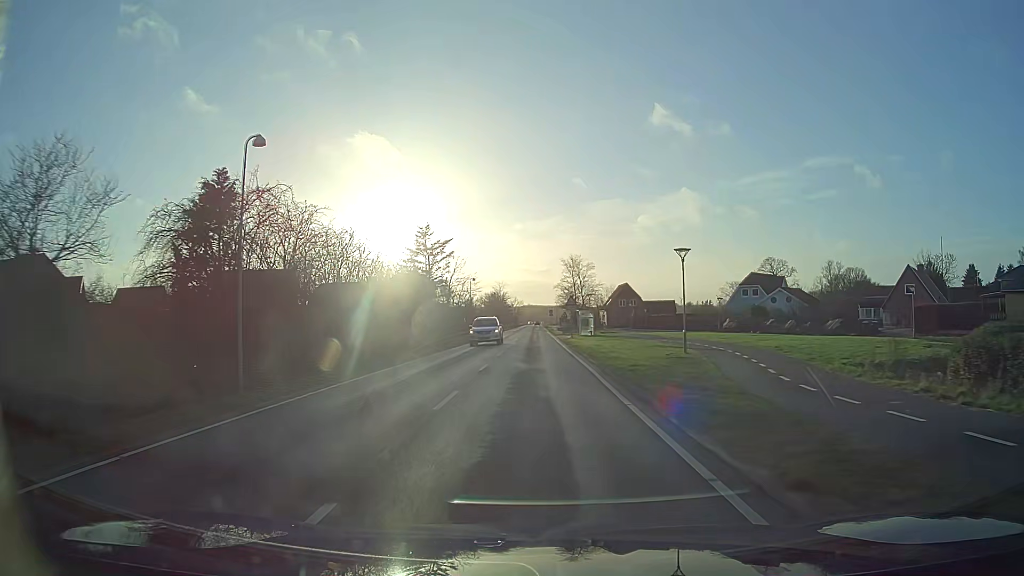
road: tertiary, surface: asphalt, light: Day
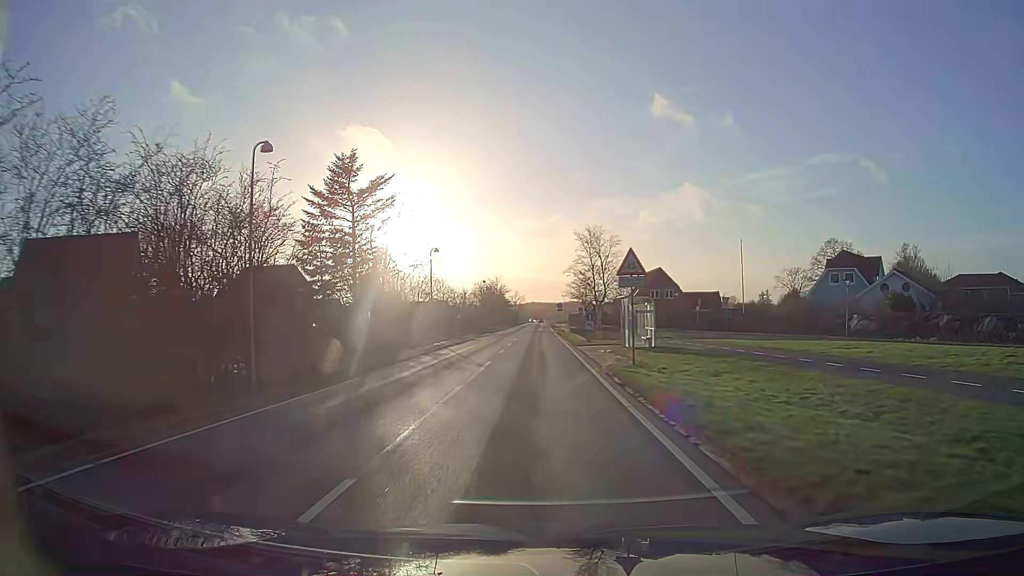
(+0.1, +31.0) m; 0°
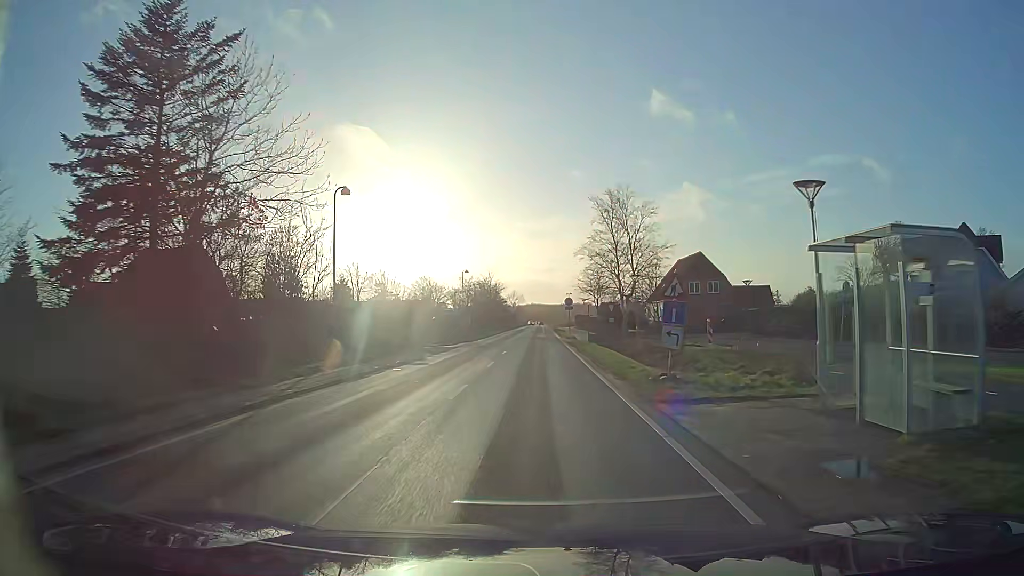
(0.0, +23.3) m; 0°
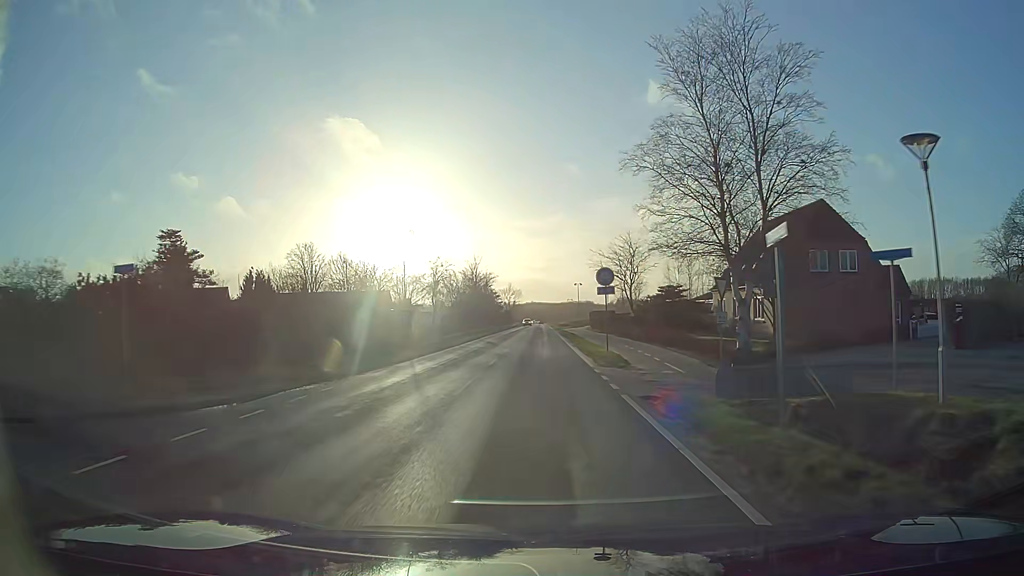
(0.0, +31.3) m; 0°
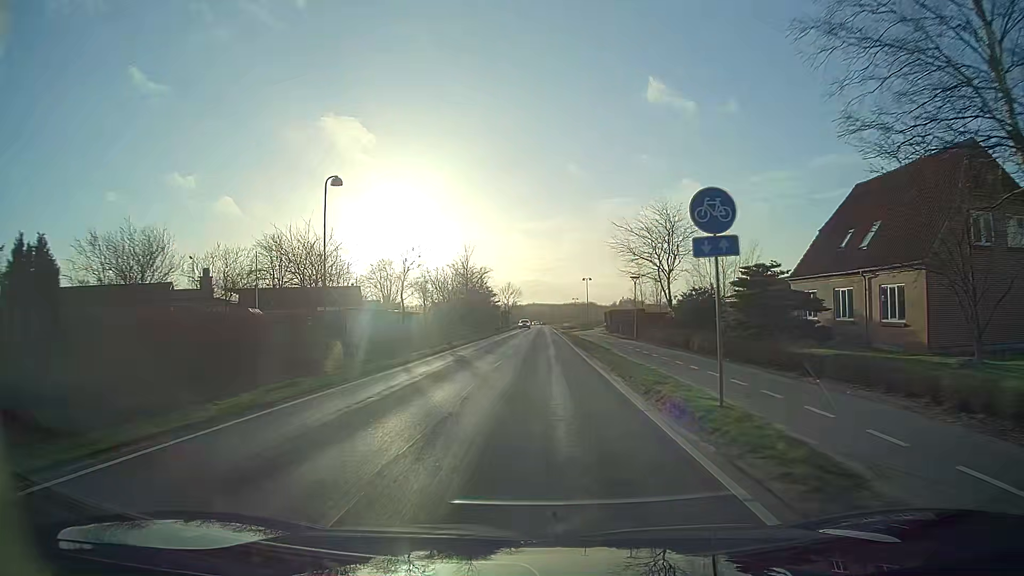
(0.0, +15.7) m; 0°
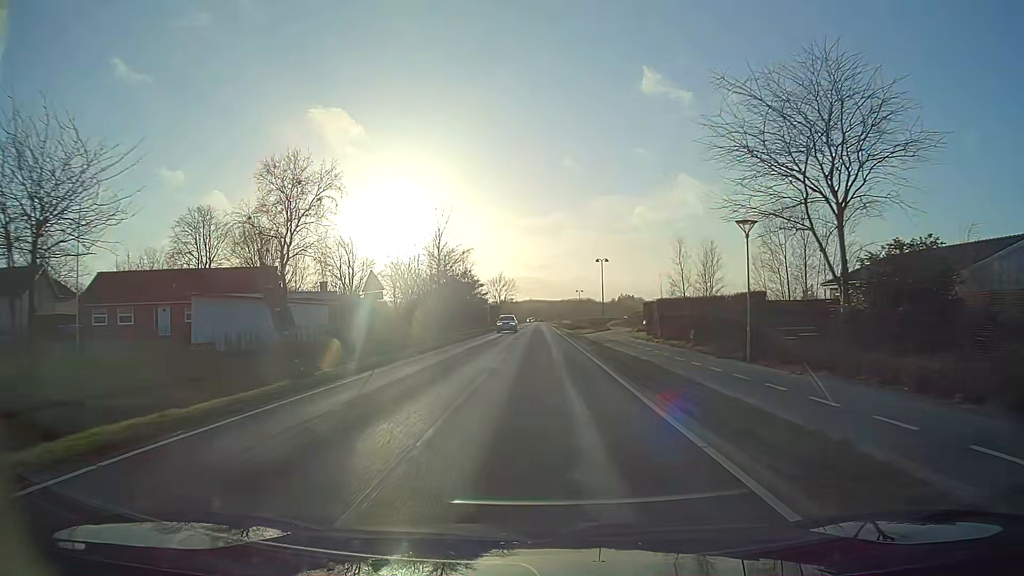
(0.0, +23.7) m; 0°
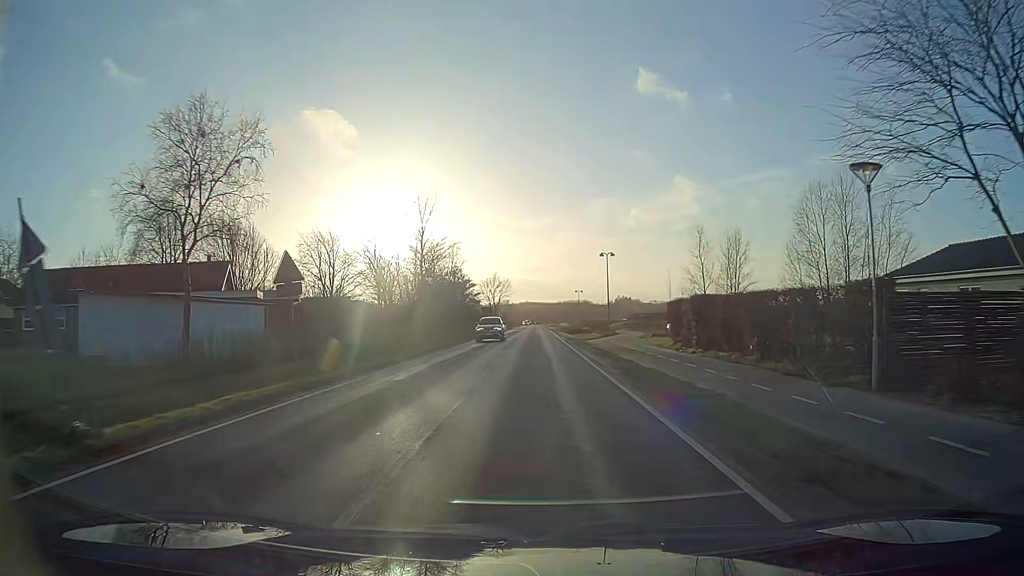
(0.0, +7.9) m; 0°
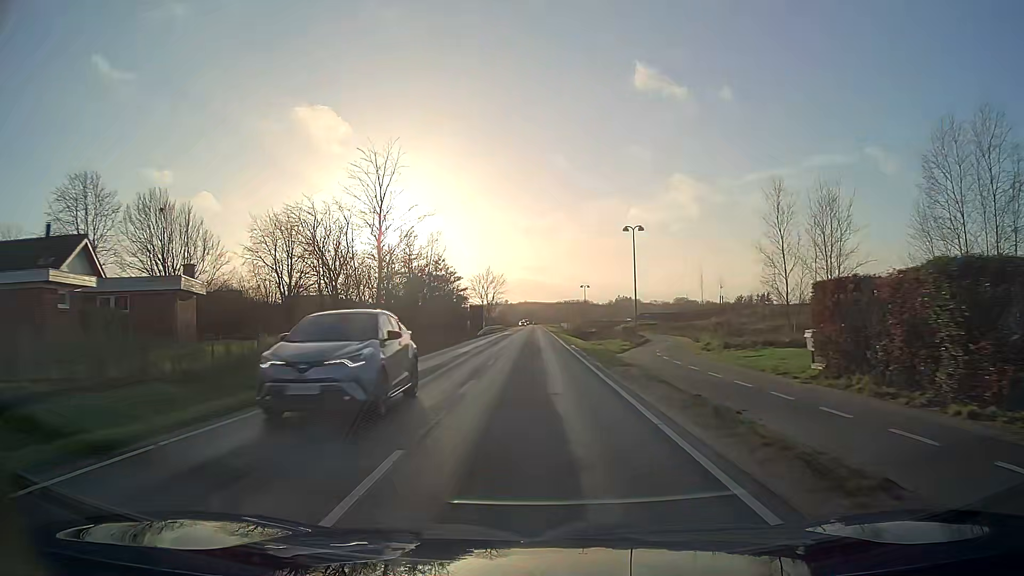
(0.0, +15.9) m; 0°
(0, +10) (0, +20) (0, +30) (0, +40) (0, +50) (0, +60) (0, +70) (0, +80) (0, +90) (0, +100) m
